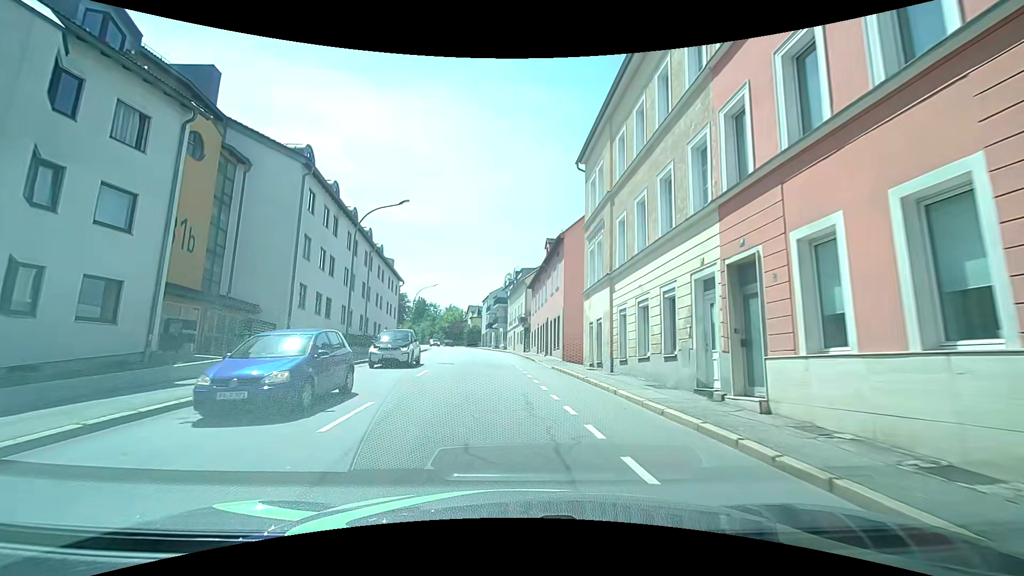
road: tertiary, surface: asphalt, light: Day
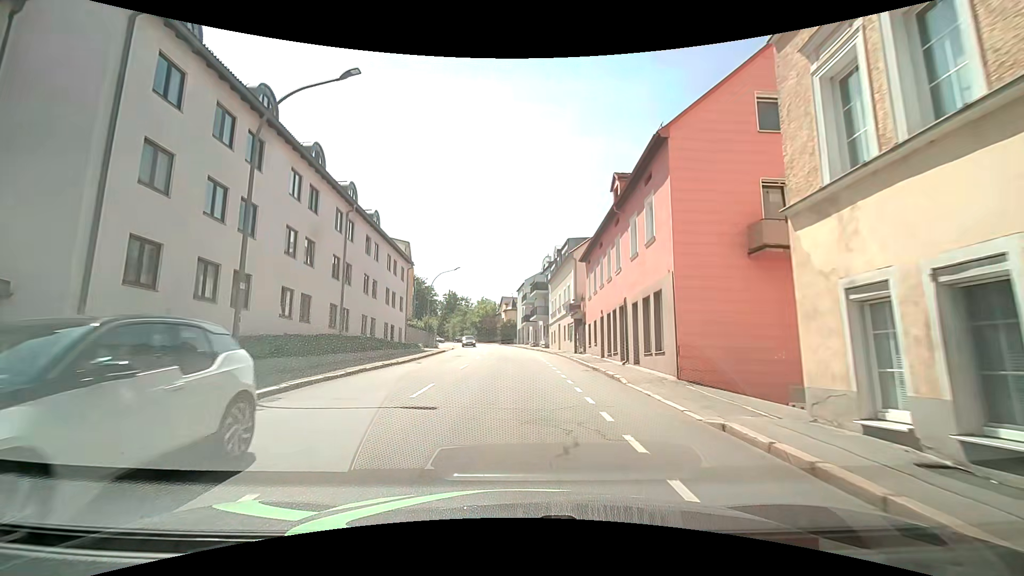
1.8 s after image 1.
(-0.8, +14.9) m; -5°
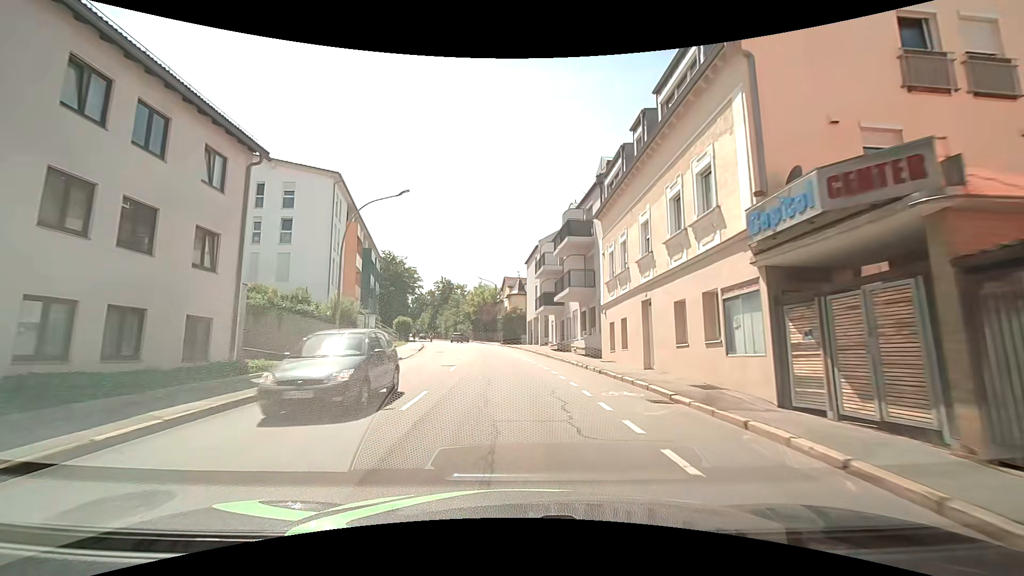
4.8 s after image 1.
(-0.1, +29.2) m; 0°
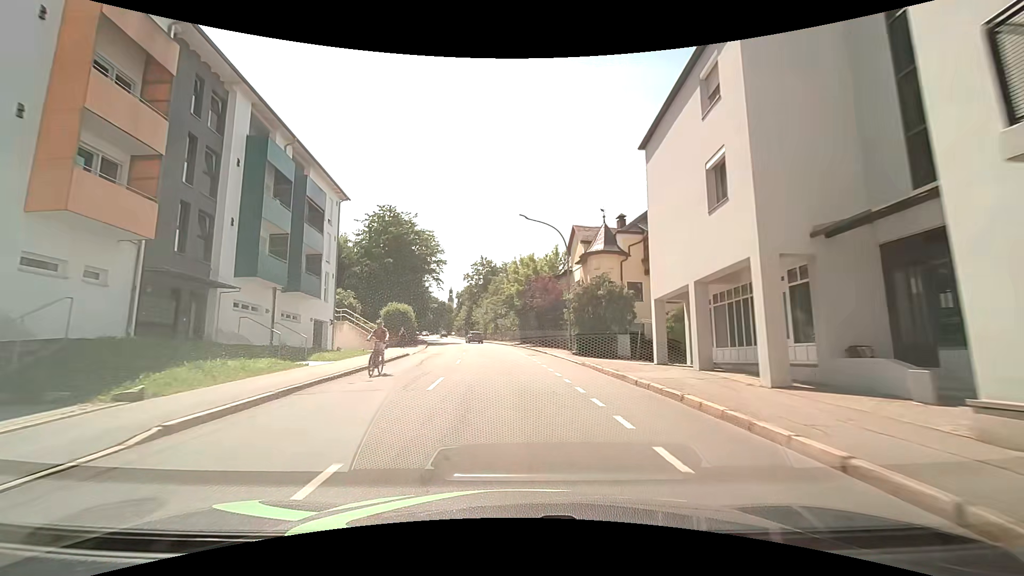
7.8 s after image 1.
(-2.0, +34.0) m; -6°
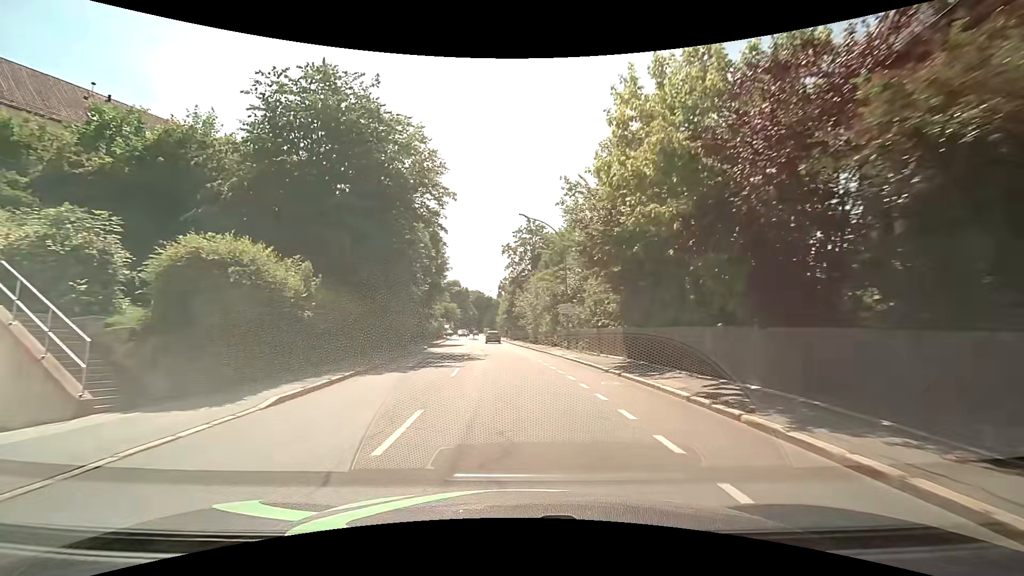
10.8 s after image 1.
(-1.8, +33.0) m; -6°
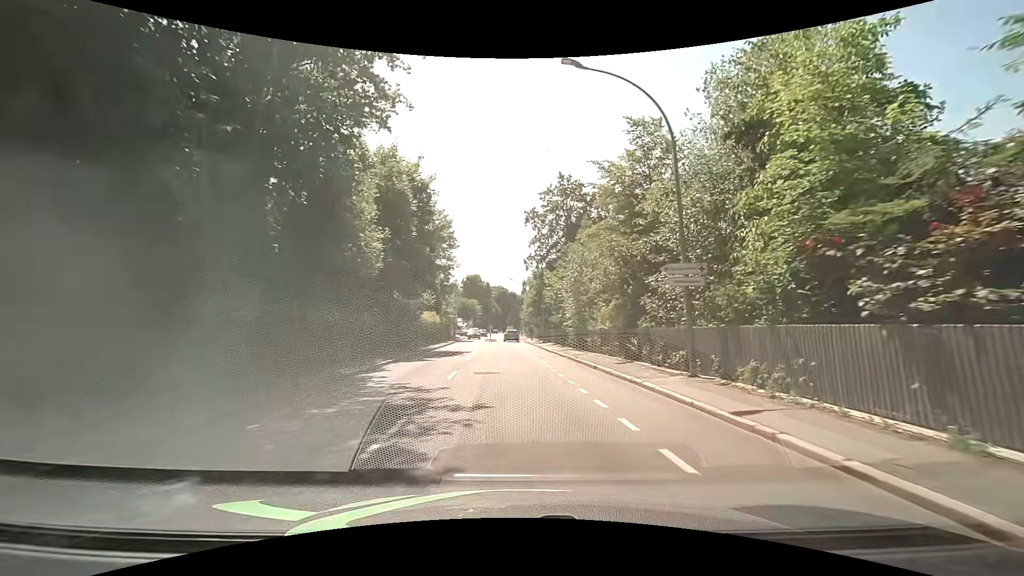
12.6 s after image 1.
(-0.6, +18.6) m; -2°
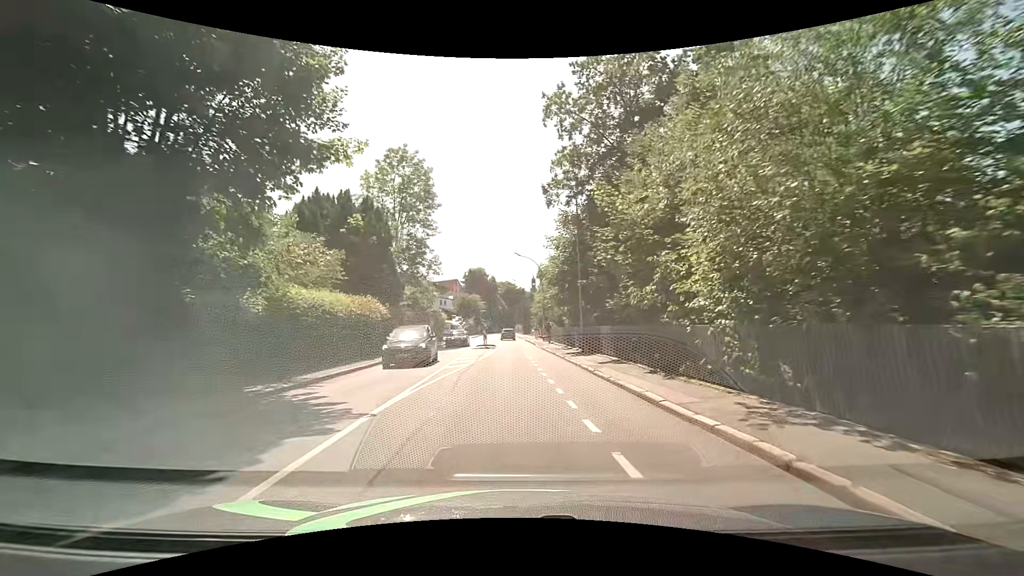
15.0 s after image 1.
(-0.5, +24.2) m; -2°
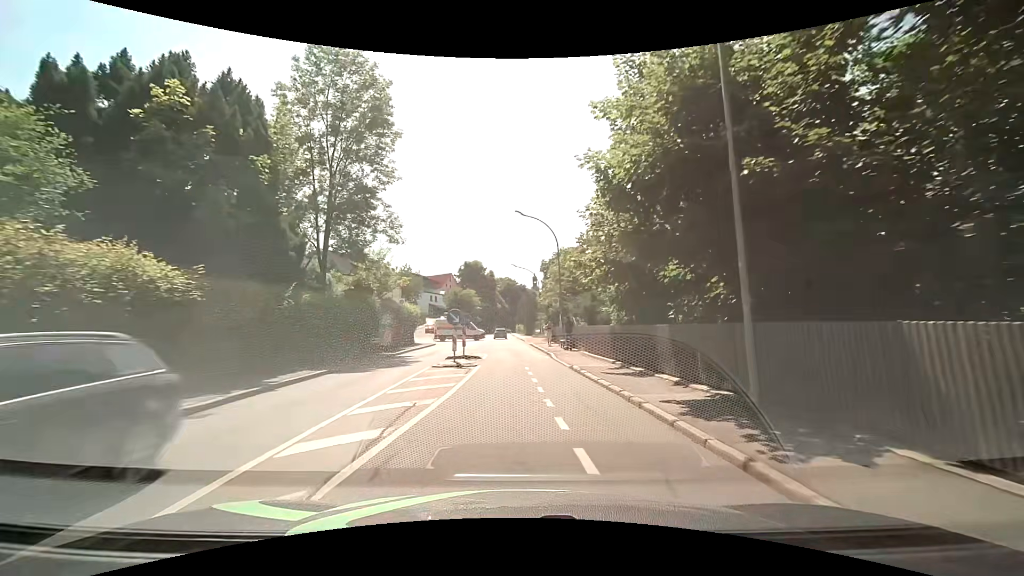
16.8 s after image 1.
(-0.1, +17.9) m; 0°
(0, +10) (0, +20) (0, +30) (-1, +40) (-2, +50) (-3, +60) (-3, +70) (-3, +80) (-4, +90) (-4, +100) m
